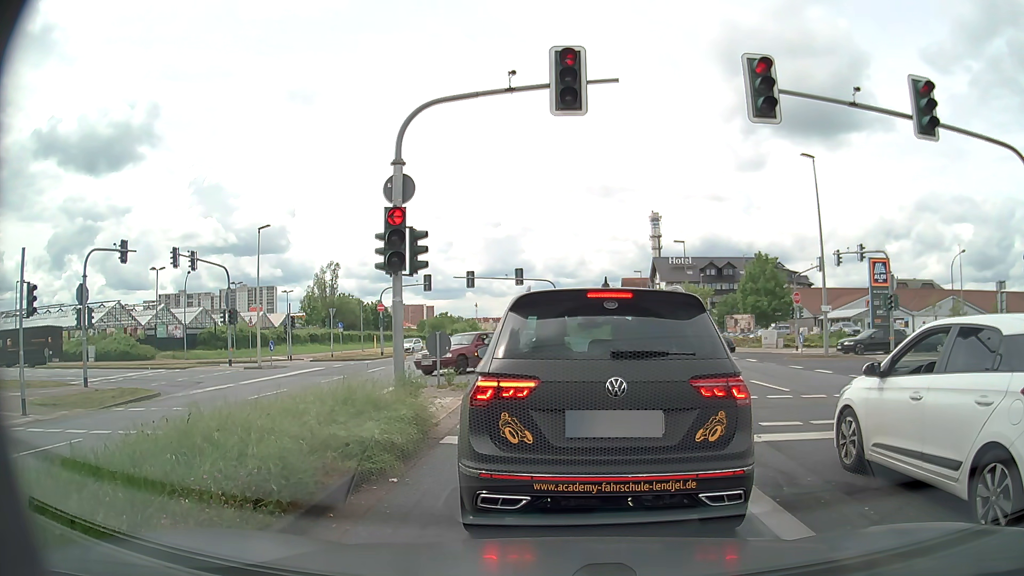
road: primary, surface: asphalt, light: Day
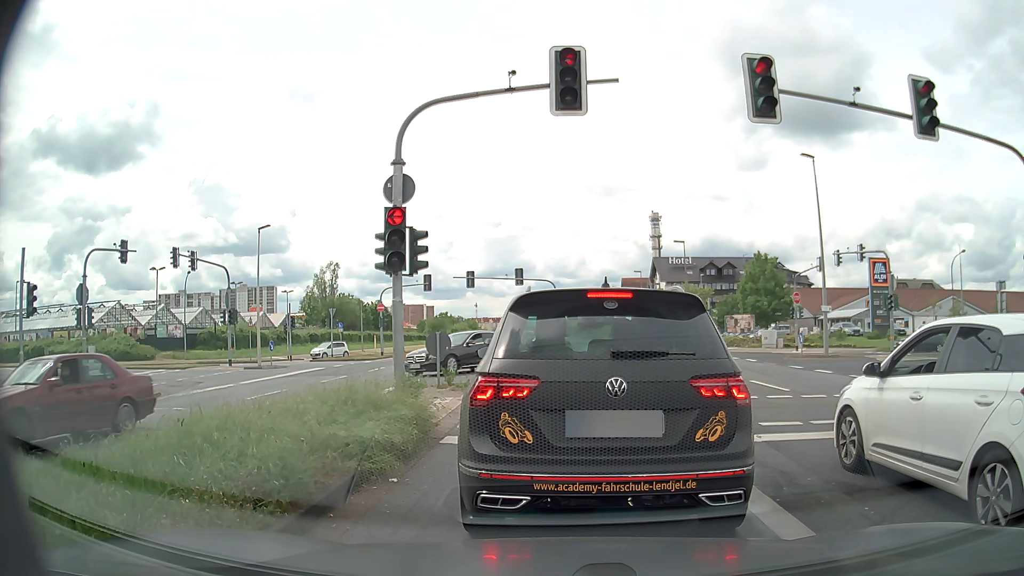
(0.0, 0.0) m; 0°
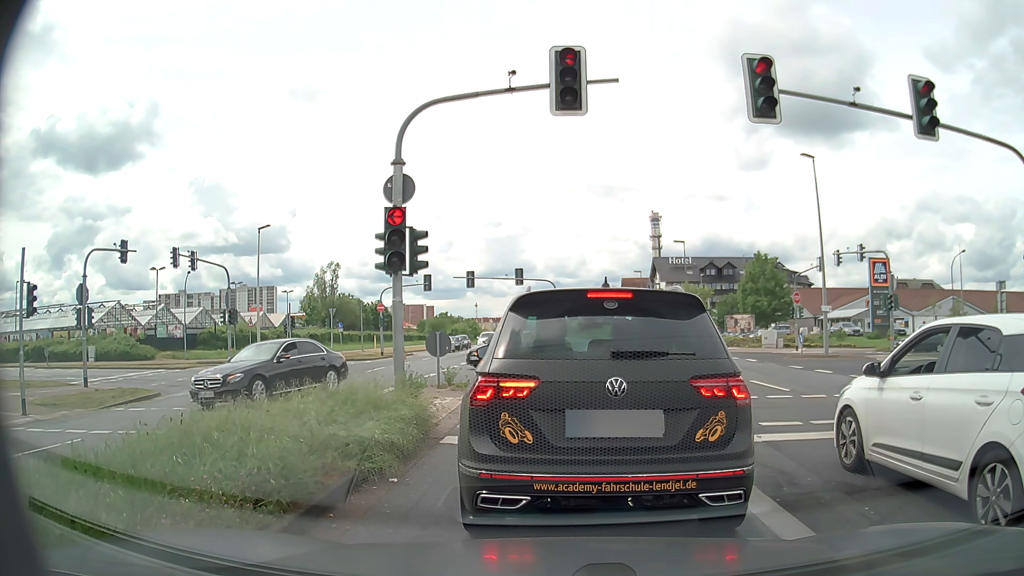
(0.0, 0.0) m; 0°
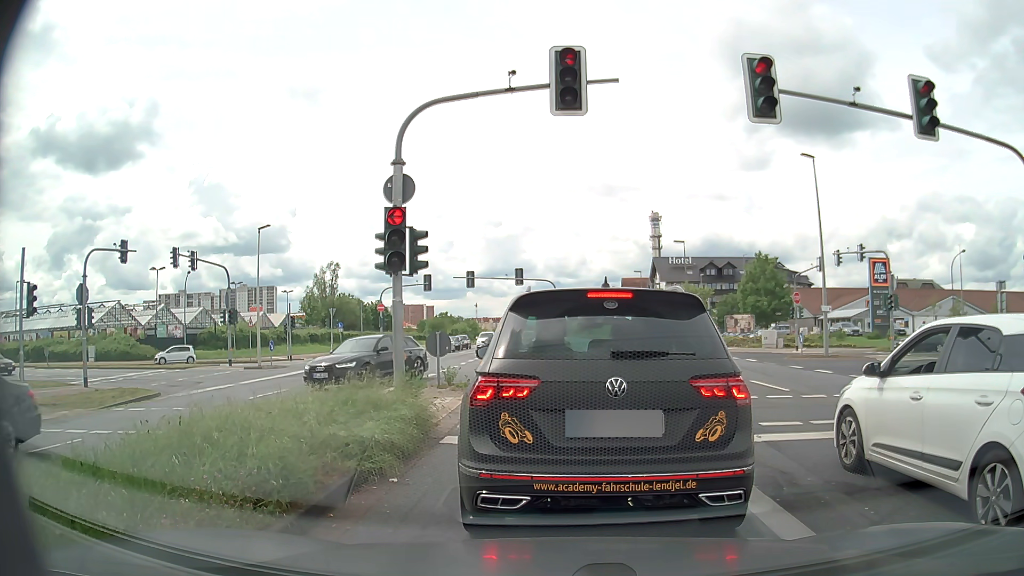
(0.0, 0.0) m; 0°
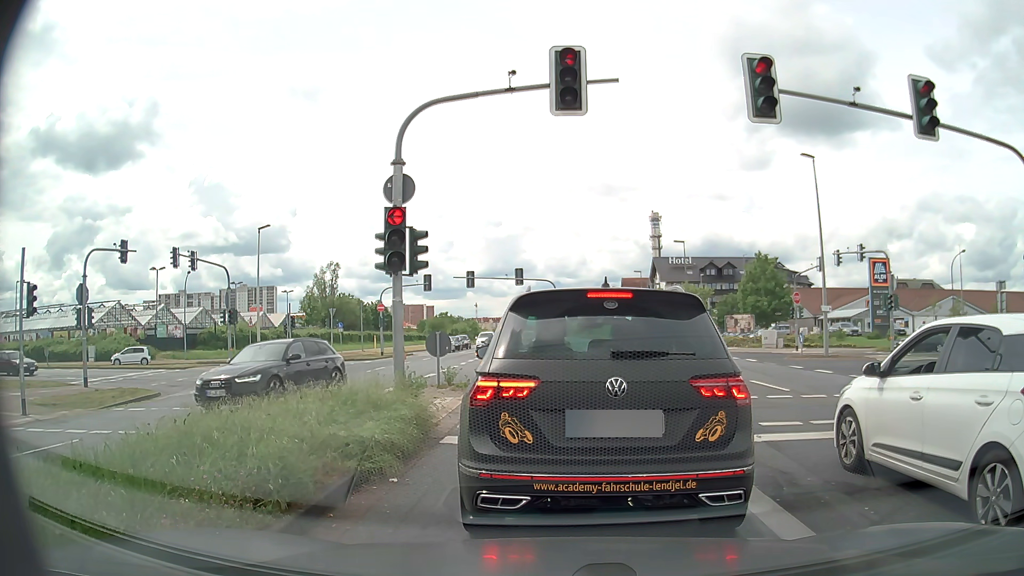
(0.0, 0.0) m; 0°
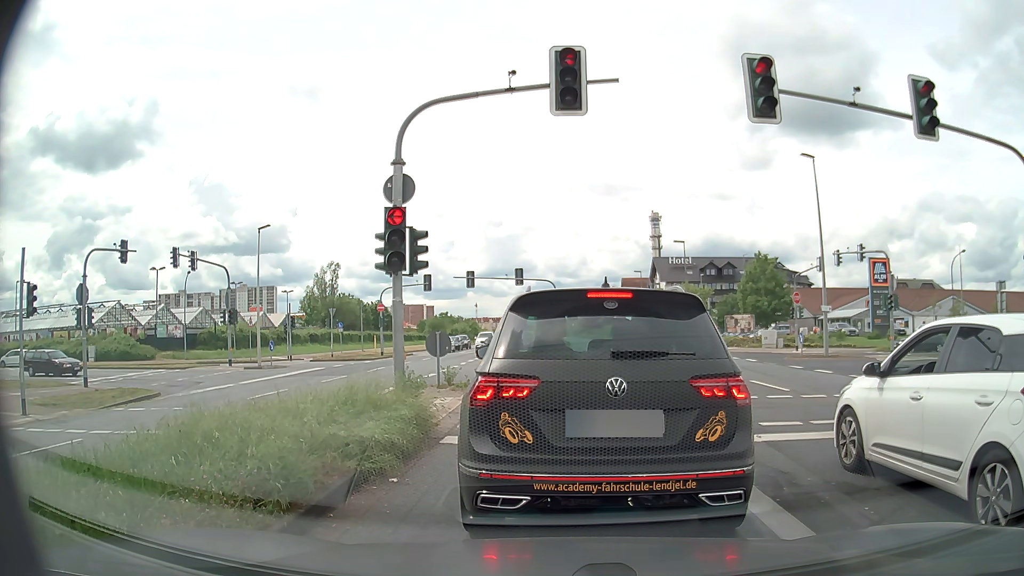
(0.0, 0.0) m; 0°
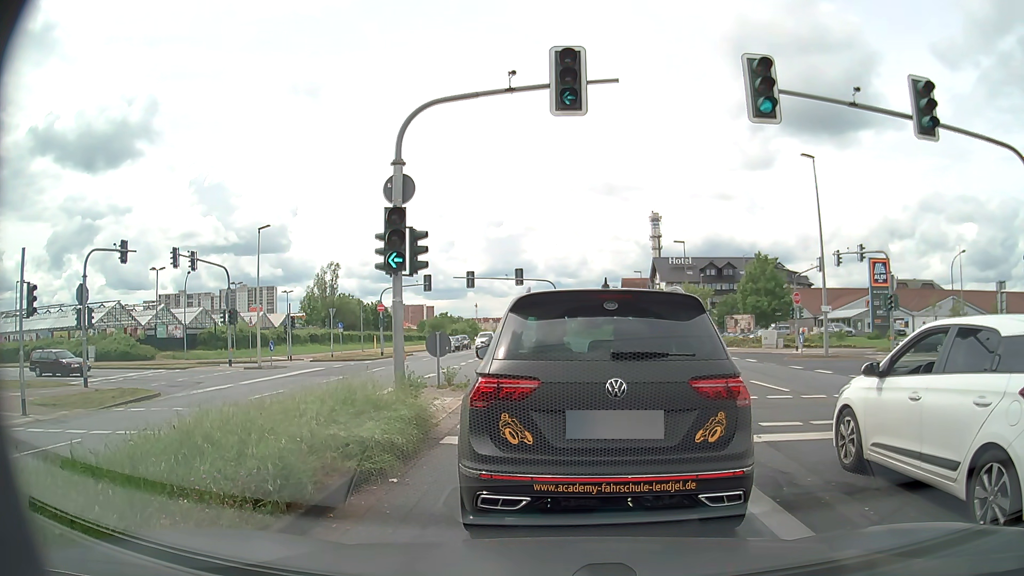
(0.0, 0.0) m; 0°
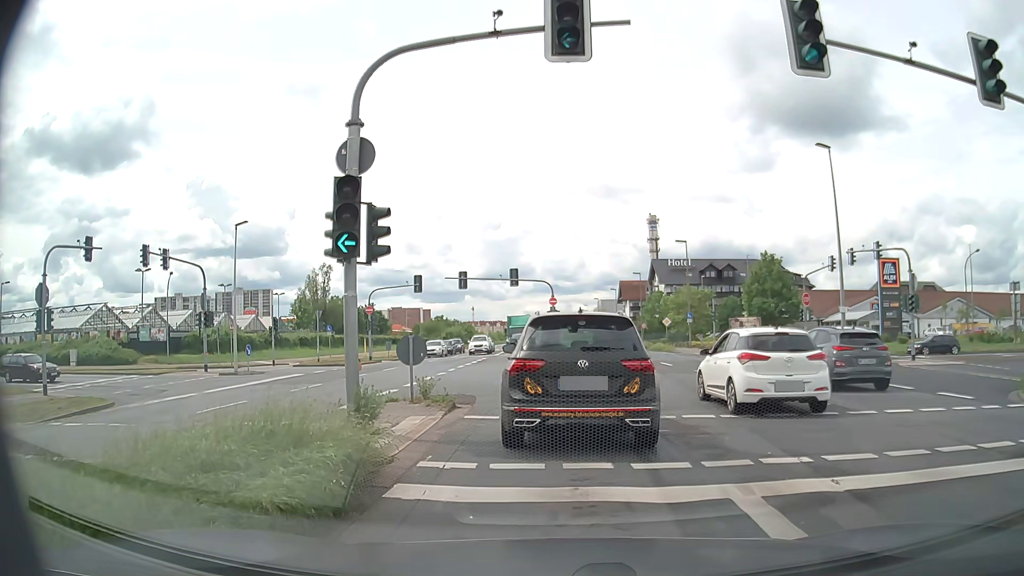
(0.0, +2.8) m; -1°
(0, +10) (0, +20) (-3, +29) (-10, +37) (-19, +40) (-29, +40) (-39, +39) (-49, +38) (-59, +38) (-69, +37) m
